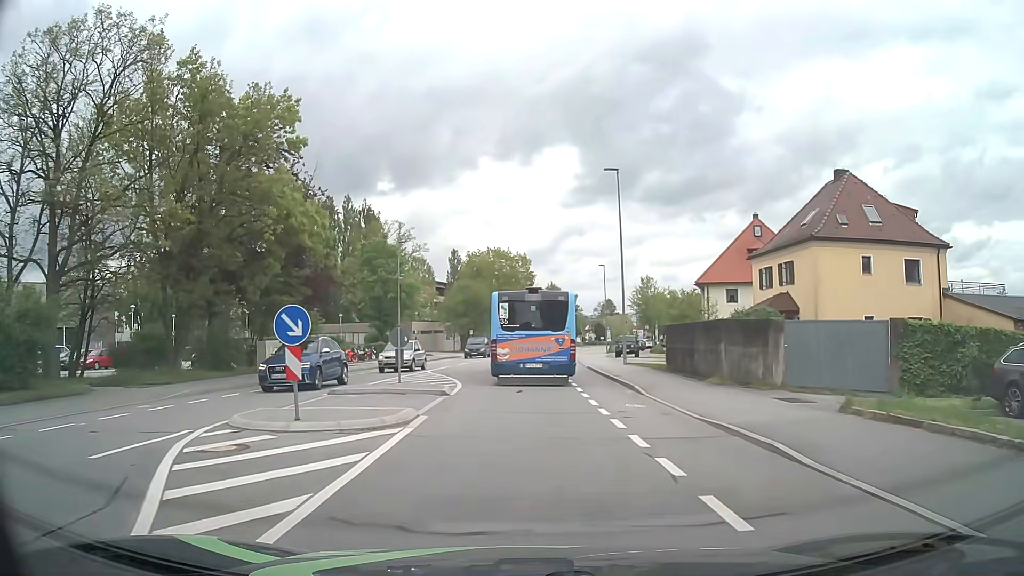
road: tertiary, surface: asphalt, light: Day
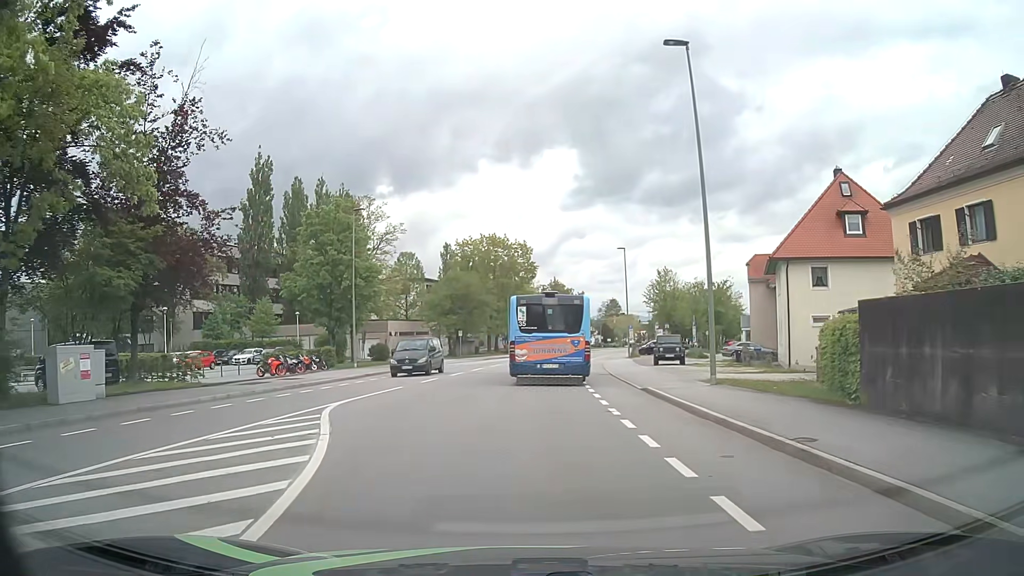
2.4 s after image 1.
(-0.1, +16.2) m; 0°
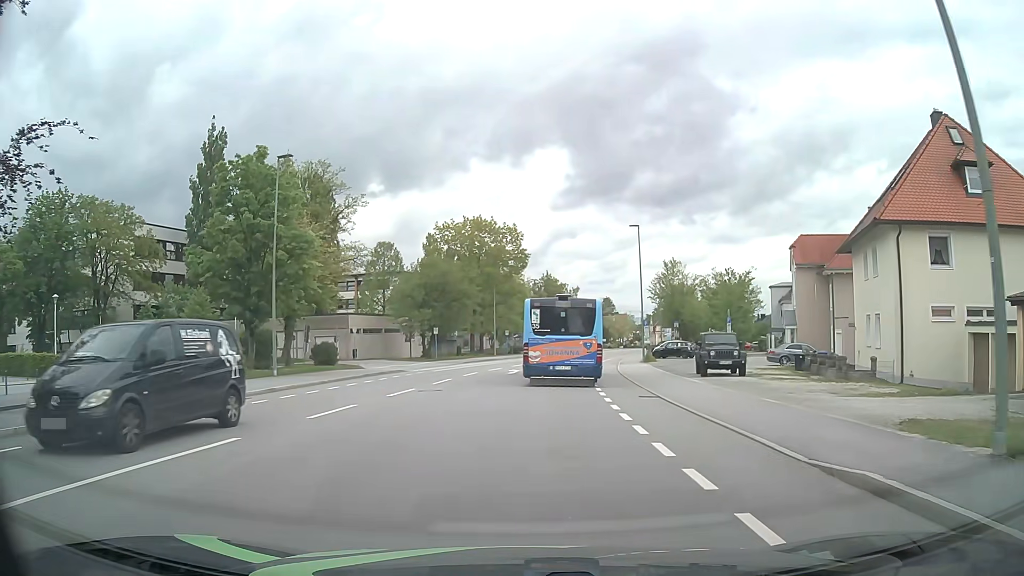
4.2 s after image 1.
(0.0, +12.7) m; +1°
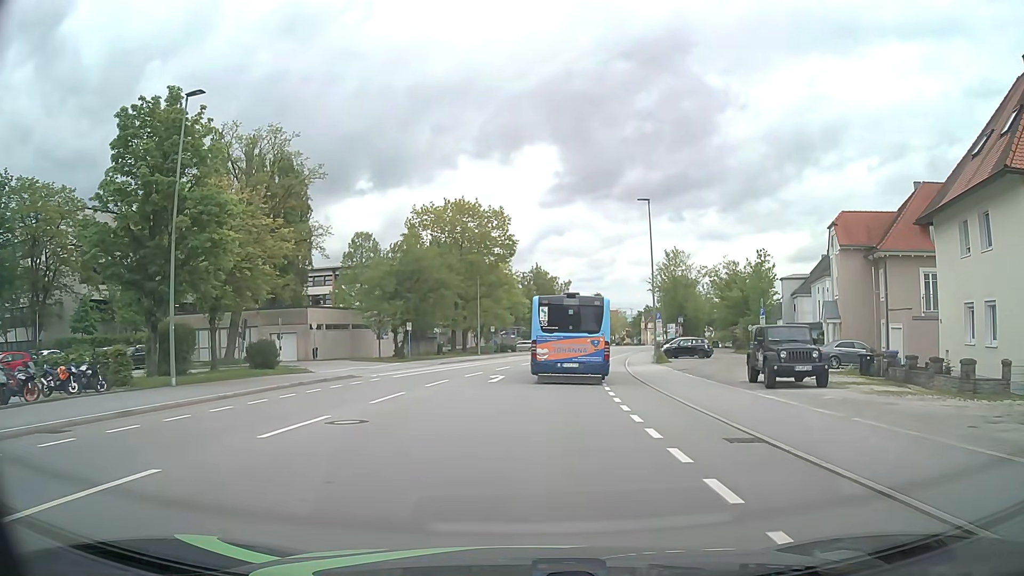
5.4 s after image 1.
(0.0, +8.7) m; +1°
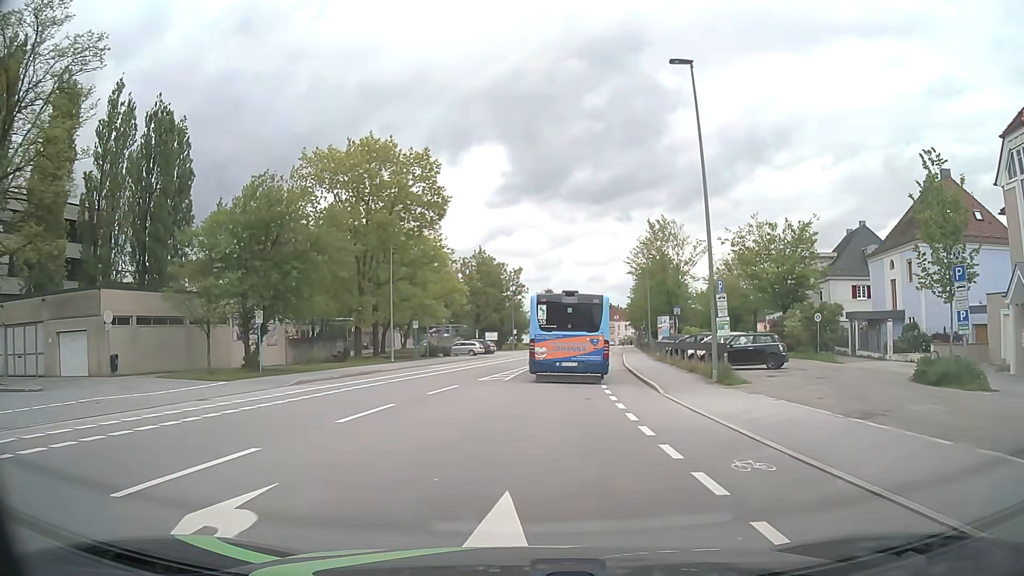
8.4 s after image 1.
(+0.8, +22.1) m; +4°
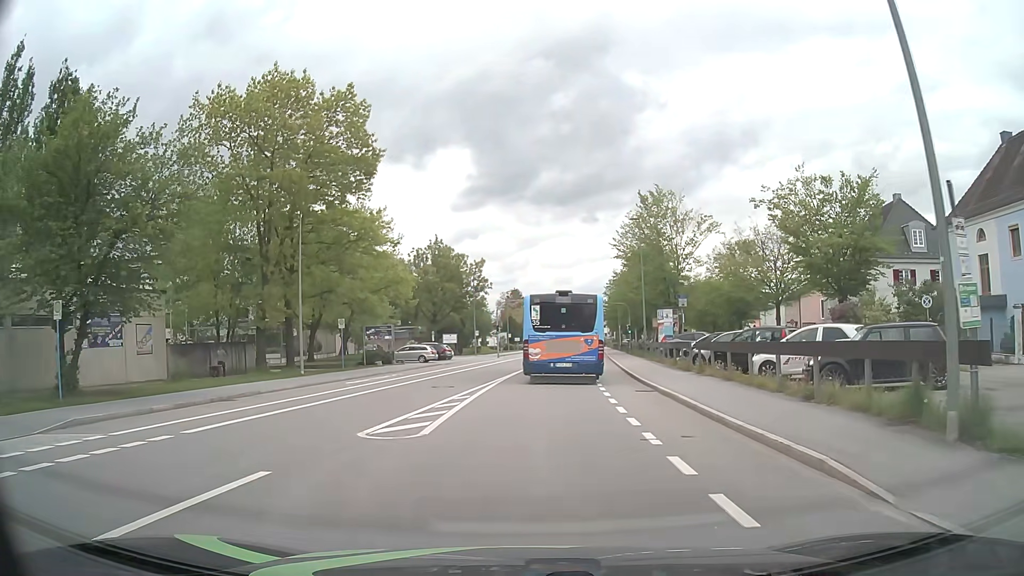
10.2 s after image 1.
(+0.3, +13.3) m; +3°
